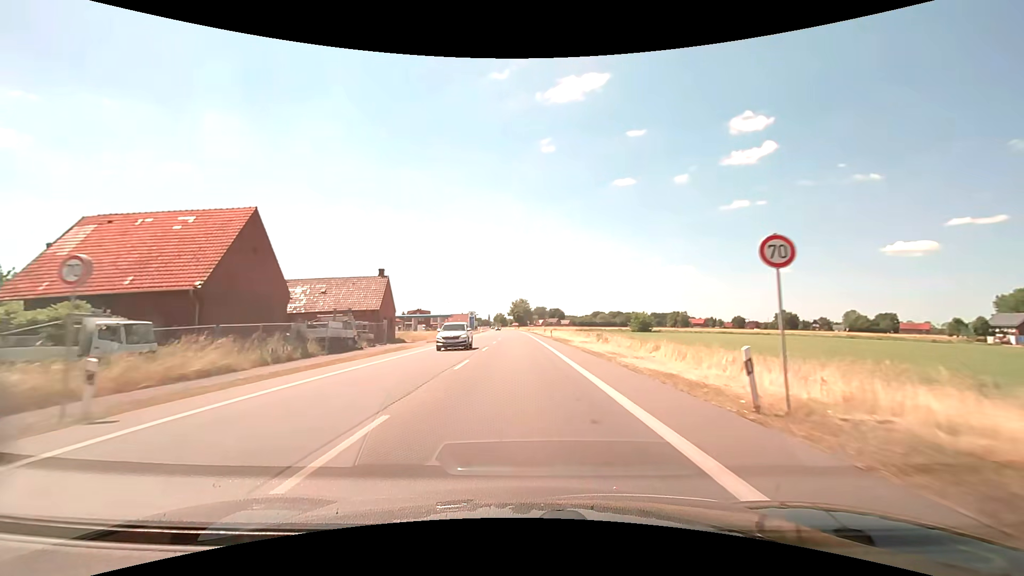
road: primary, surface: asphalt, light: Day
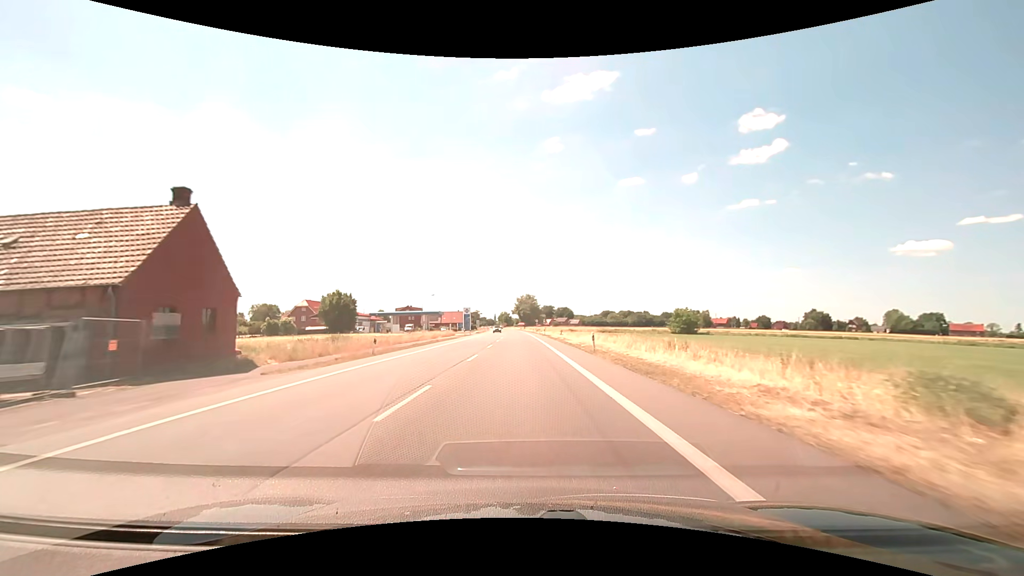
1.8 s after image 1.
(-0.2, +32.4) m; -1°
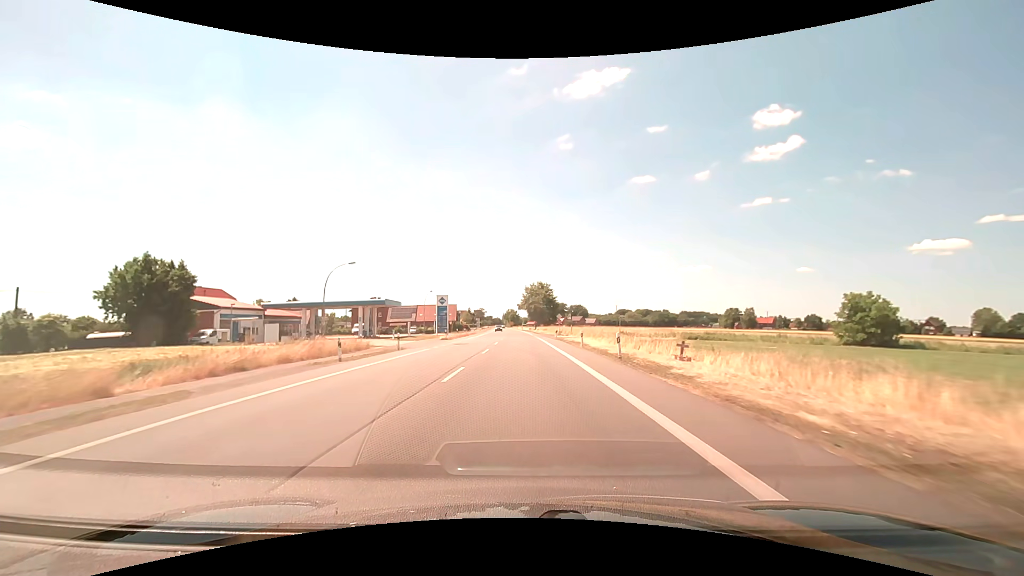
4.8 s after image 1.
(-0.6, +55.2) m; -1°
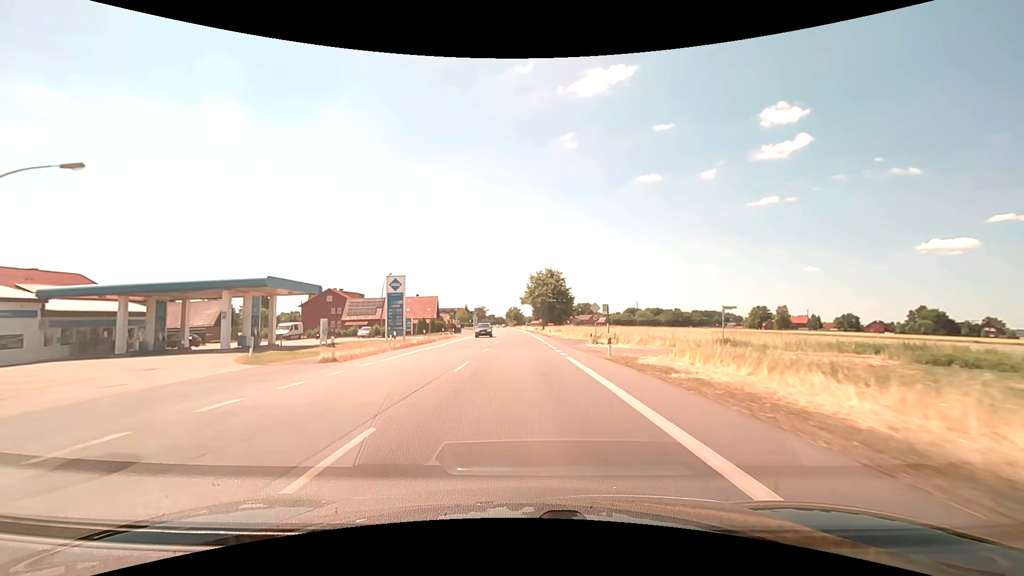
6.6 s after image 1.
(-0.1, +33.3) m; 0°
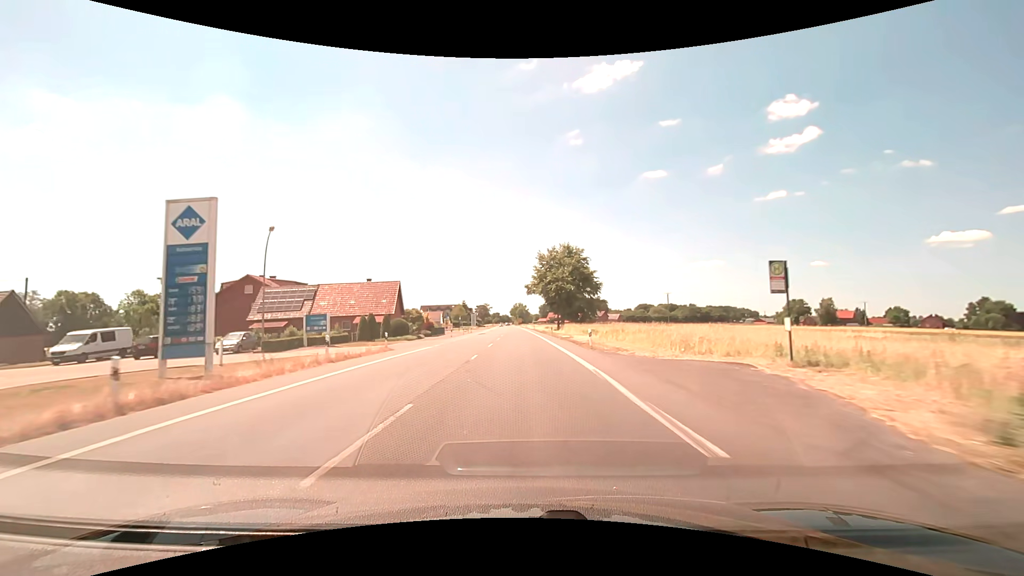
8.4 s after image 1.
(-0.2, +33.3) m; 0°
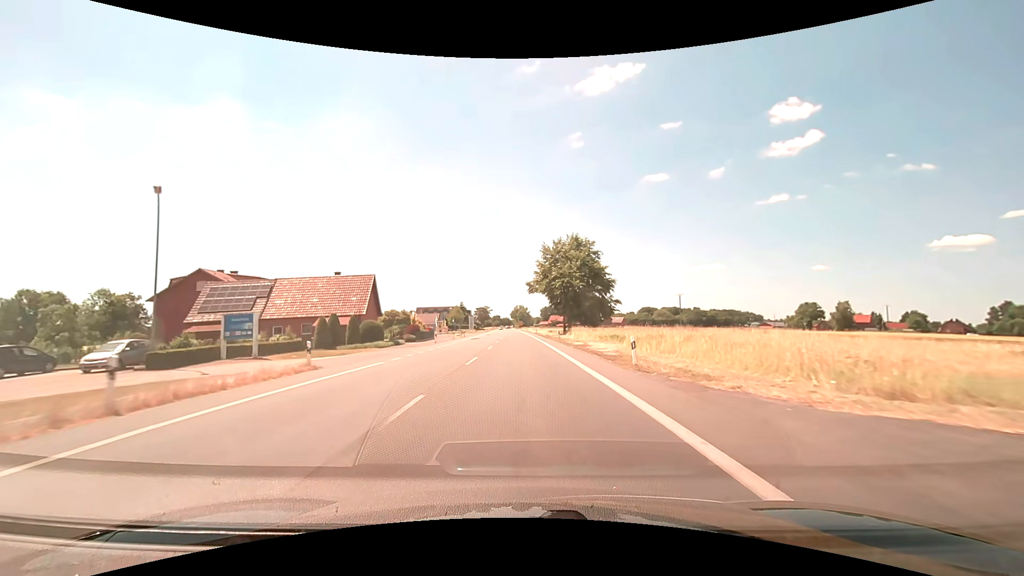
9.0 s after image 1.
(-0.1, +11.1) m; 0°
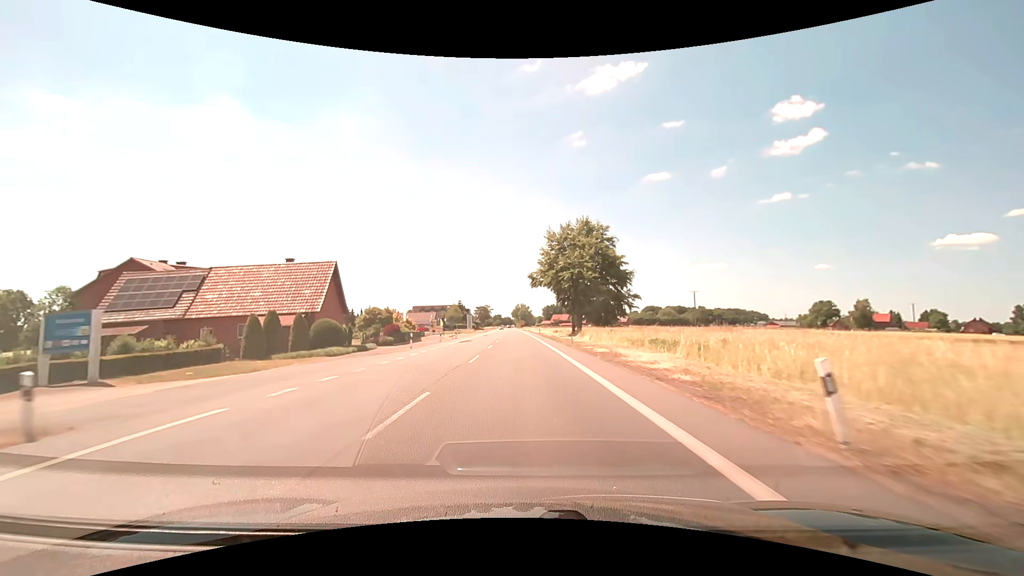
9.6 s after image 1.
(0.0, +11.1) m; 0°
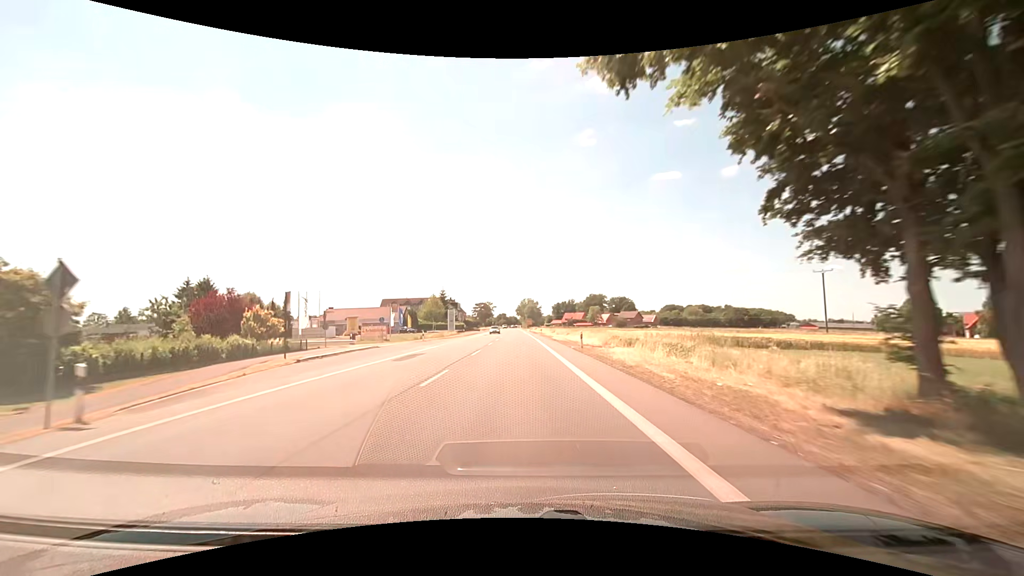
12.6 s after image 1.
(-0.4, +55.4) m; -1°
(0, +10) (0, +20) (0, +30) (0, +40) (0, +50) (-1, +60) (-1, +70) (-1, +80) (-1, +90) (-1, +100) m
